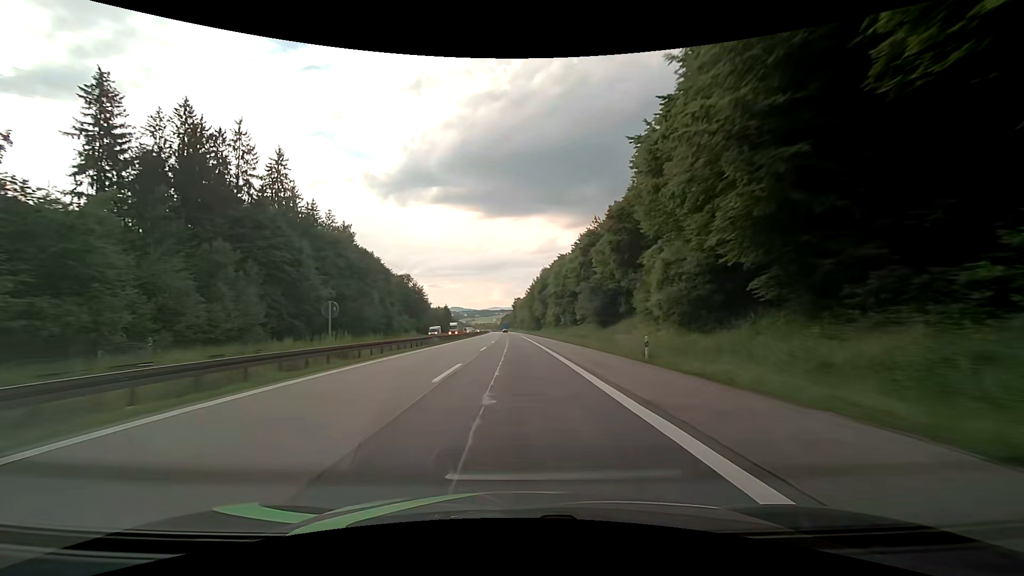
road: motorway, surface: asphalt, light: Day
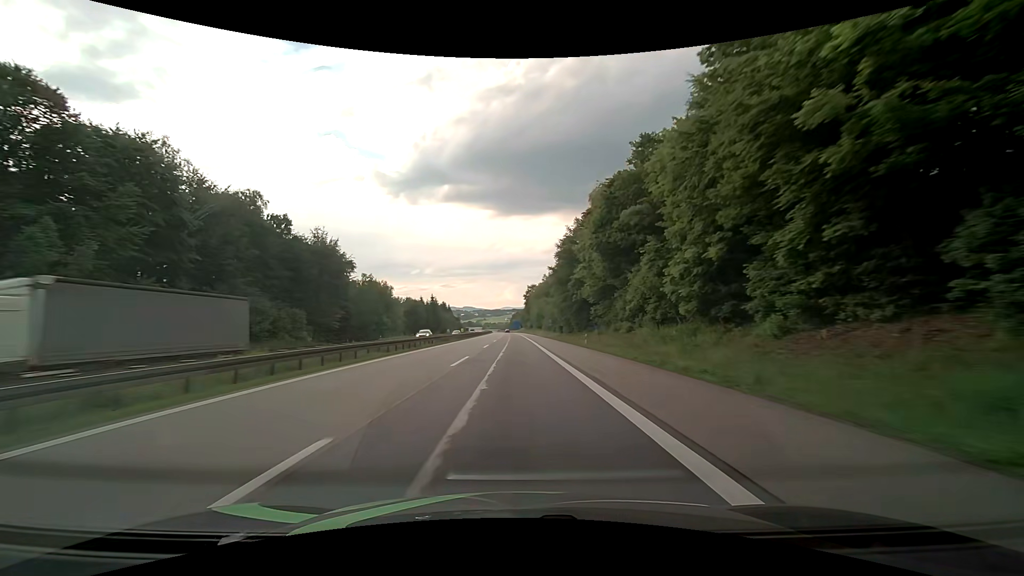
(-1.0, +84.5) m; -1°
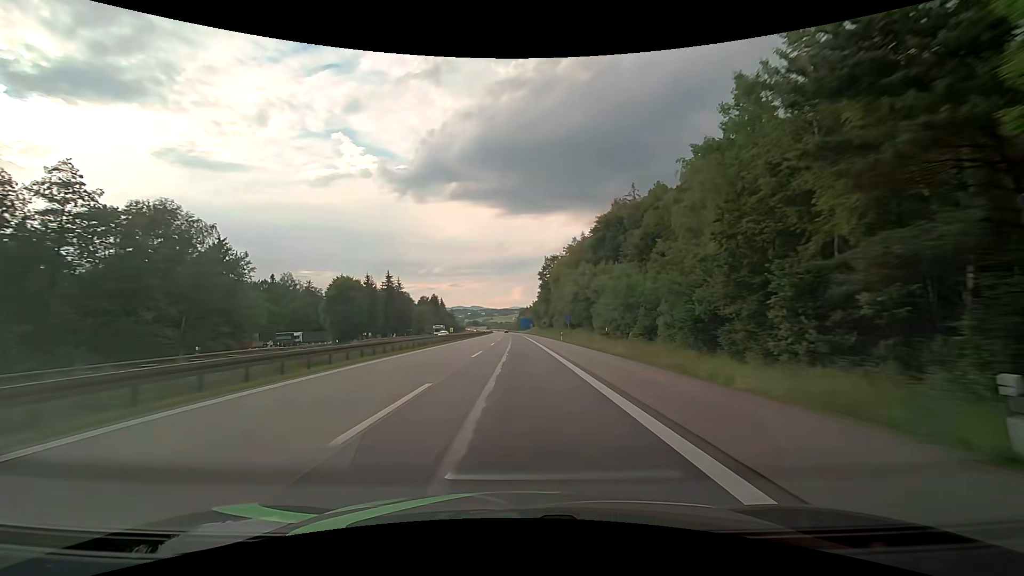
(-0.8, +84.4) m; -1°
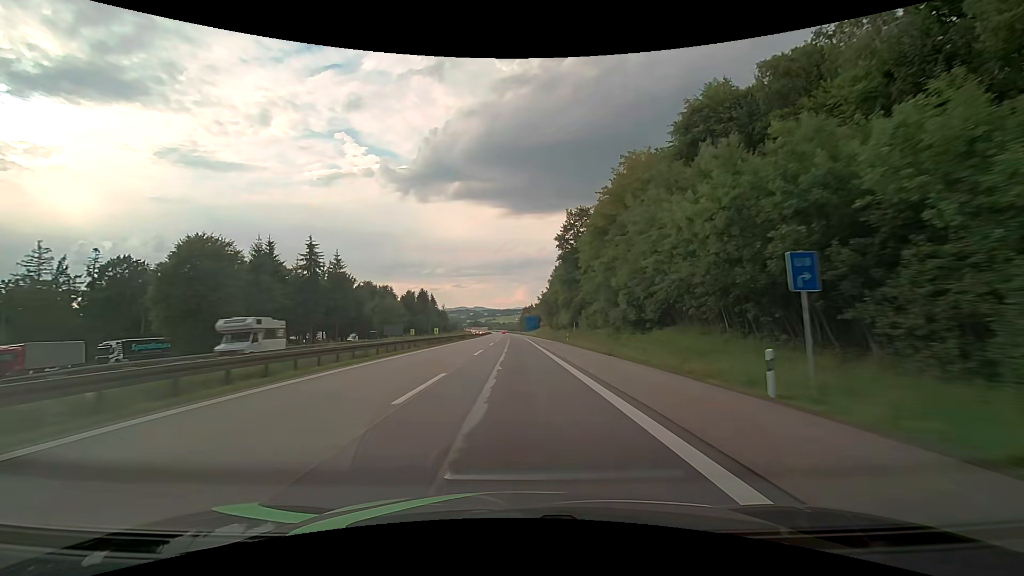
(-0.2, +51.0) m; 0°
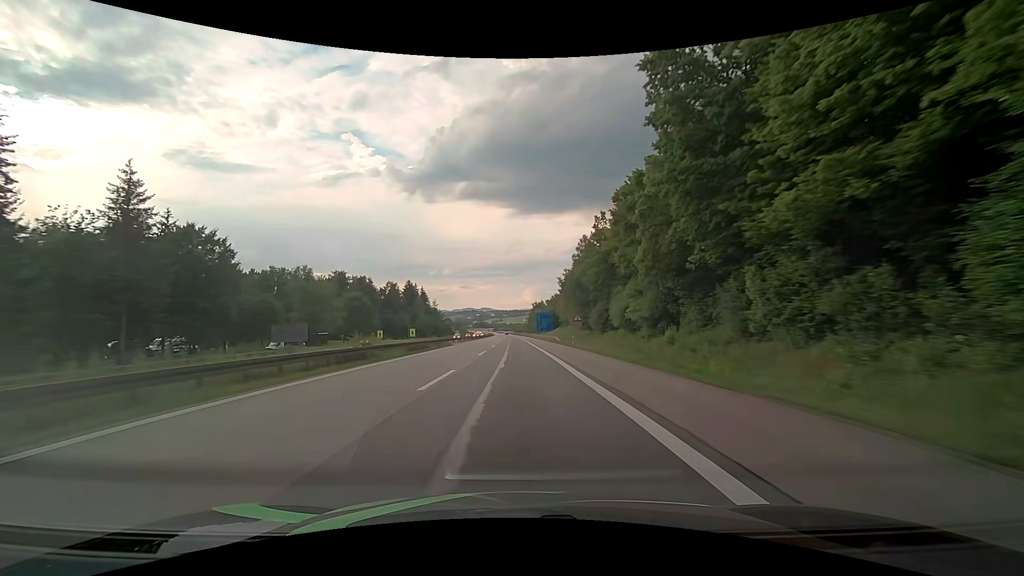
(-0.3, +51.7) m; -1°
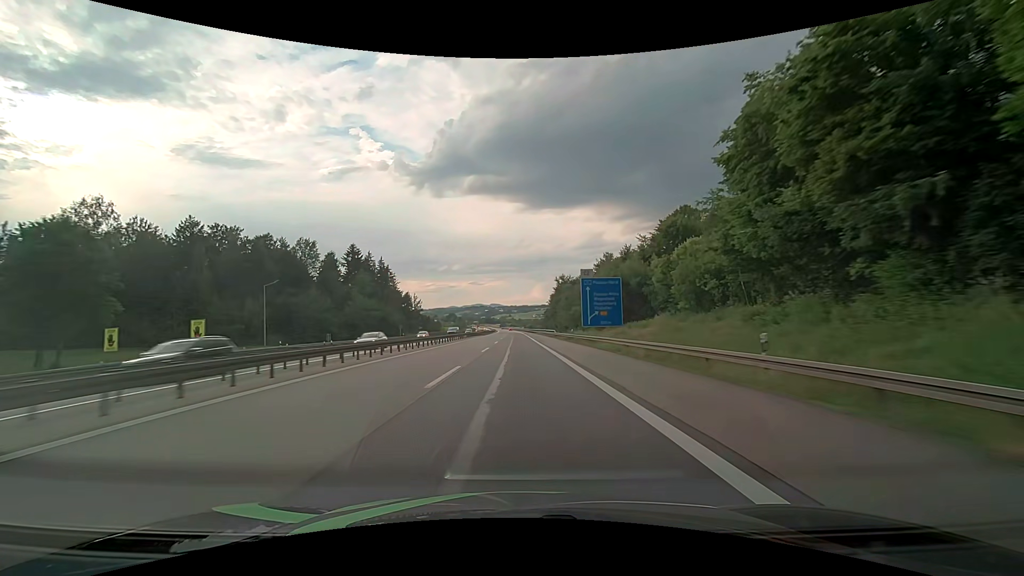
(-1.0, +90.4) m; -1°
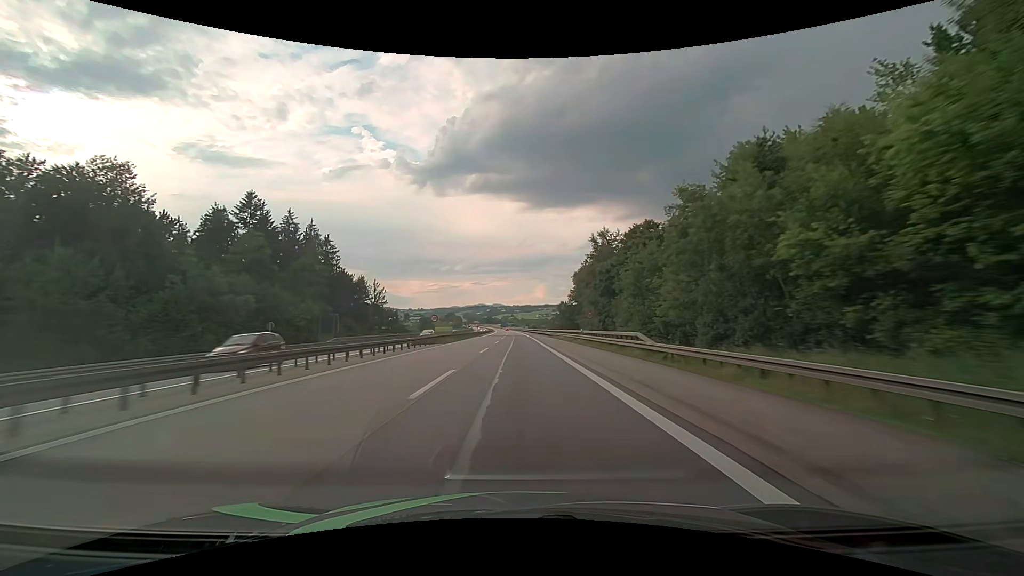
(-0.2, +56.0) m; 0°
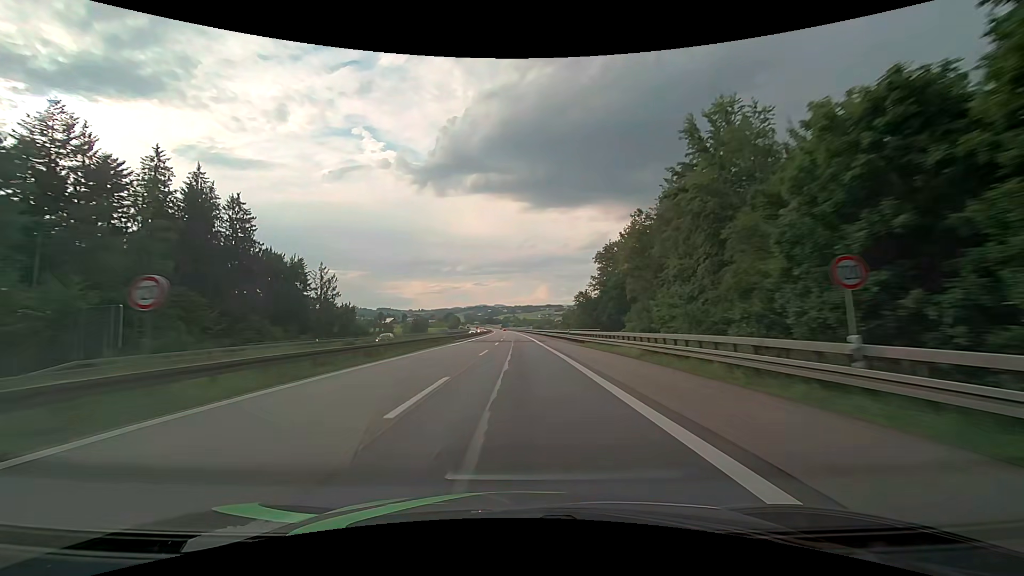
(0.0, +37.6) m; 0°
(0, +10) (0, +20) (0, +30) (0, +40) (0, +50) (0, +60) (0, +70) (0, +80) (0, +90) (-1, +100) m
